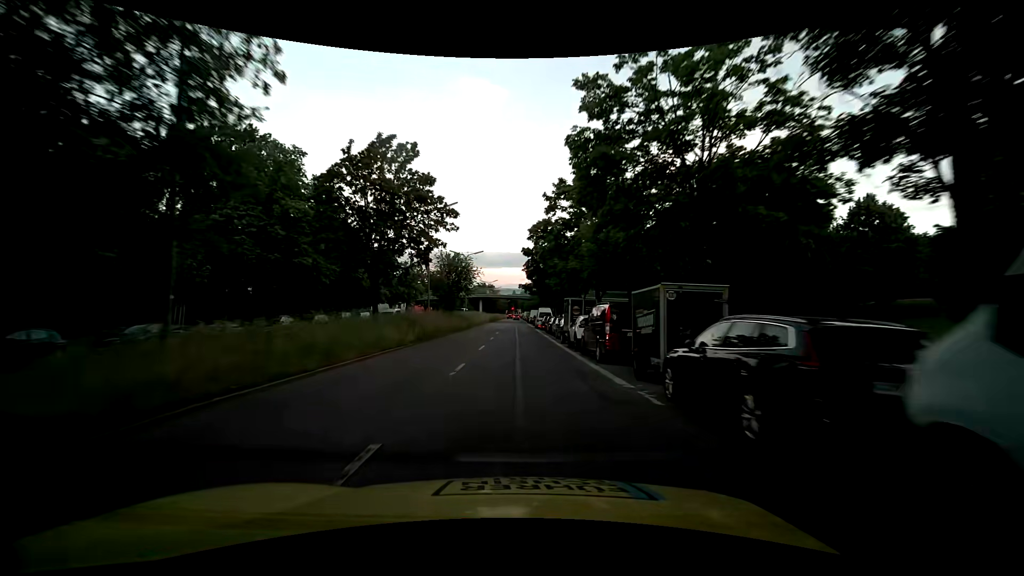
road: secondary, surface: asphalt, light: Day
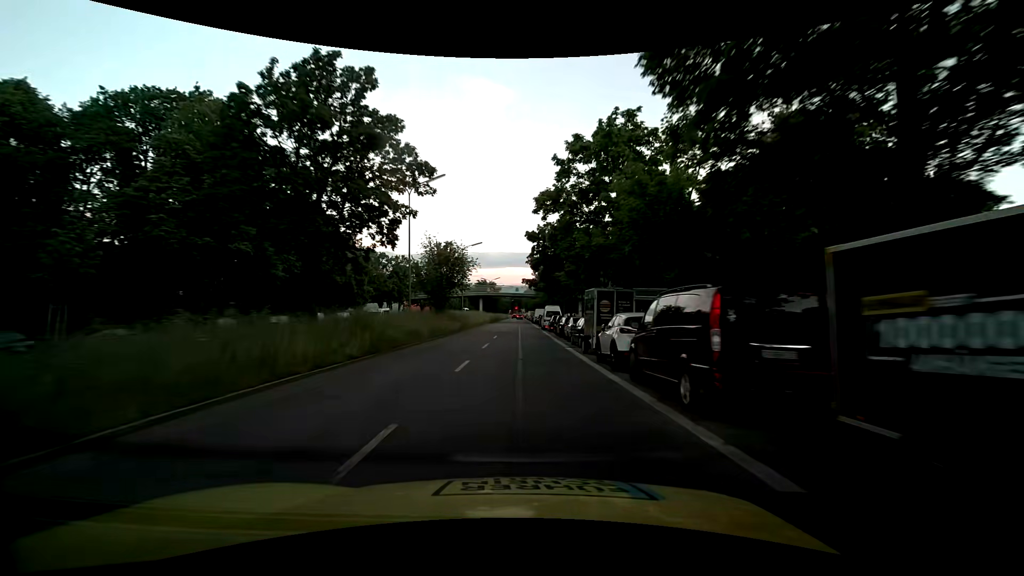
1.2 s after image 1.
(0.0, +8.1) m; -1°
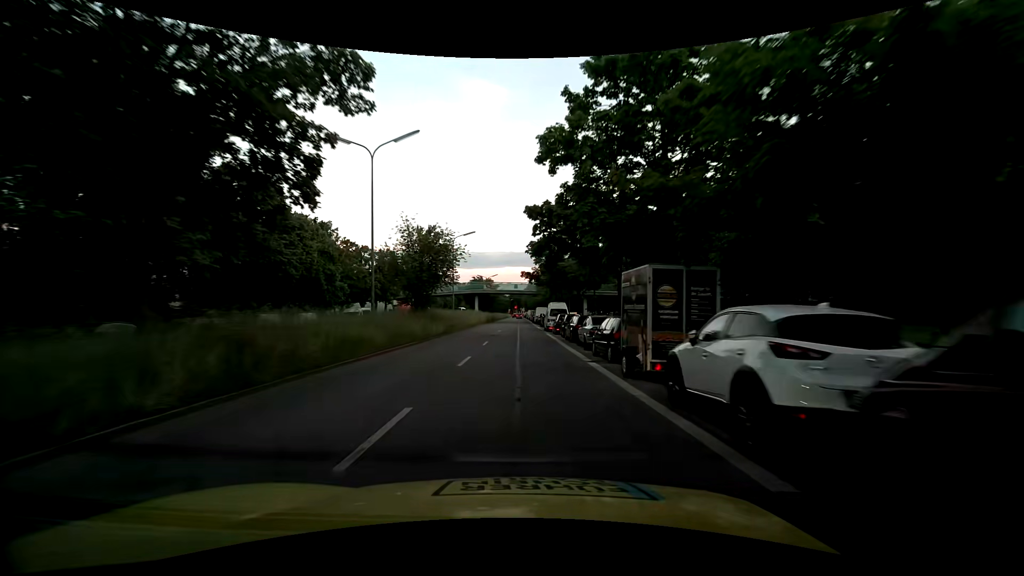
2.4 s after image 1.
(0.0, +7.9) m; +1°
(0, +10) (0, +20) (0, +30) (-1, +40) (-1, +50) (-1, +60) (-1, +70) (-2, +80) (-2, +90) (-3, +100) m
